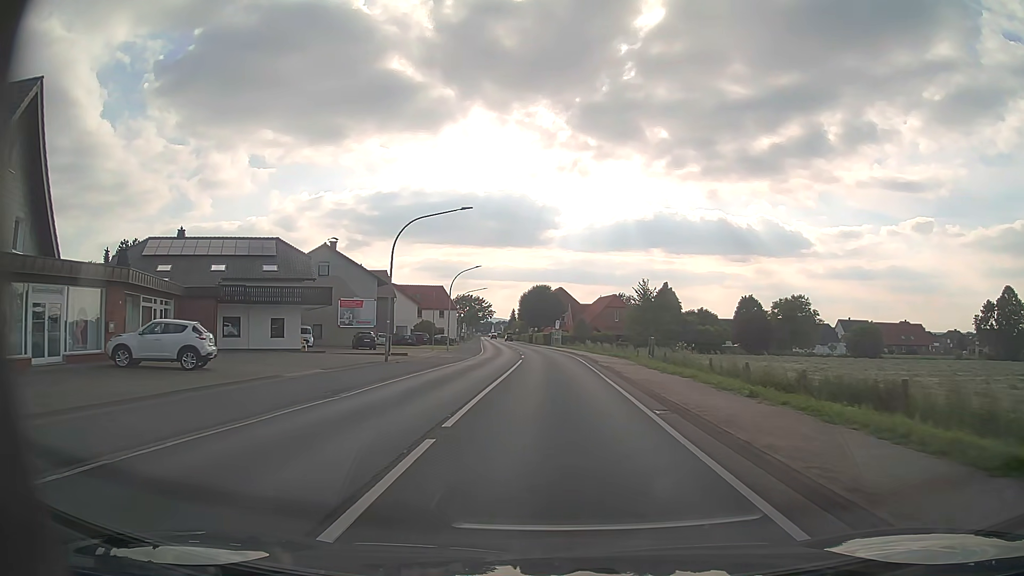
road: primary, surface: asphalt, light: Day
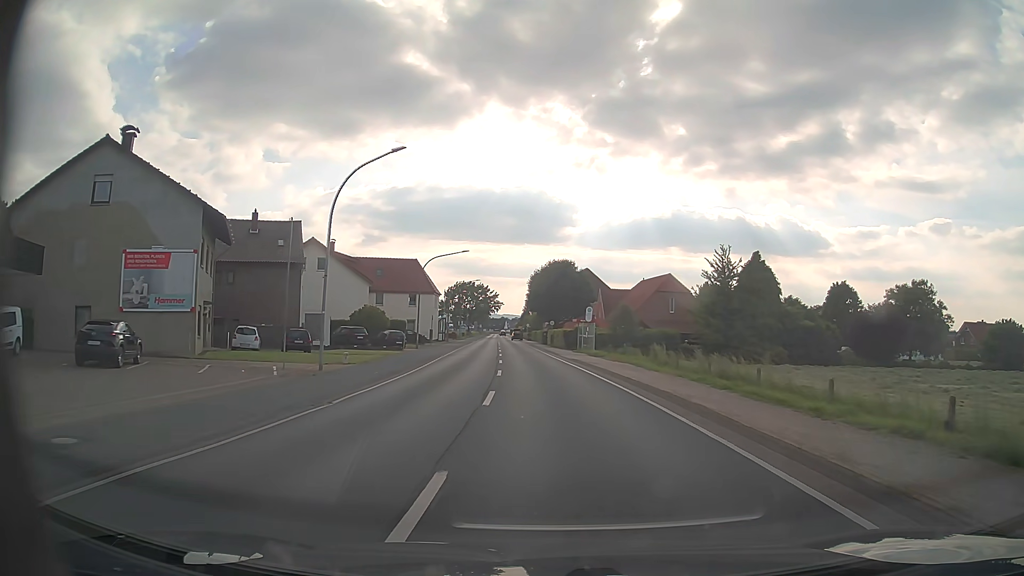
(-0.5, +39.0) m; -1°
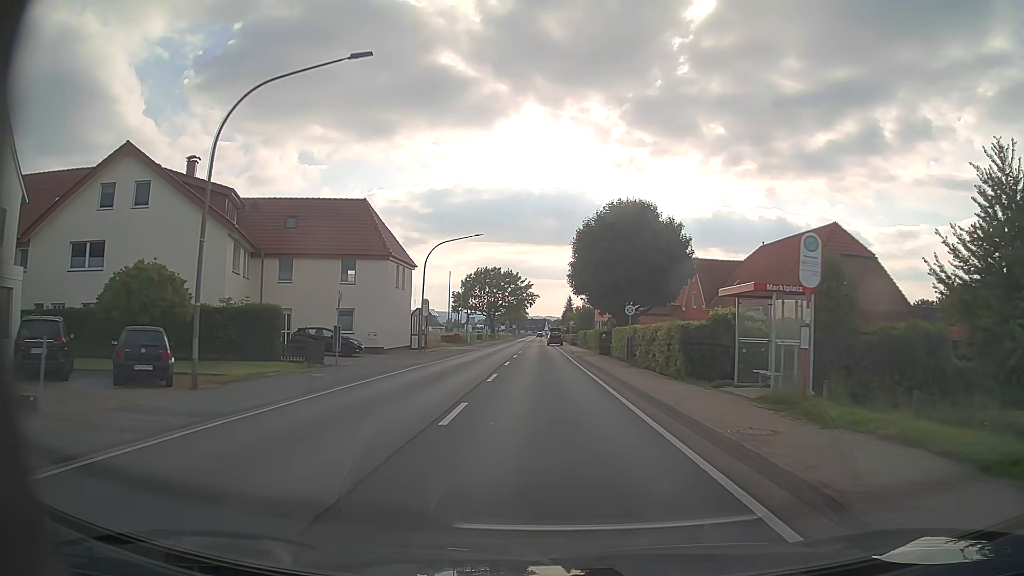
(-1.2, +39.5) m; -4°
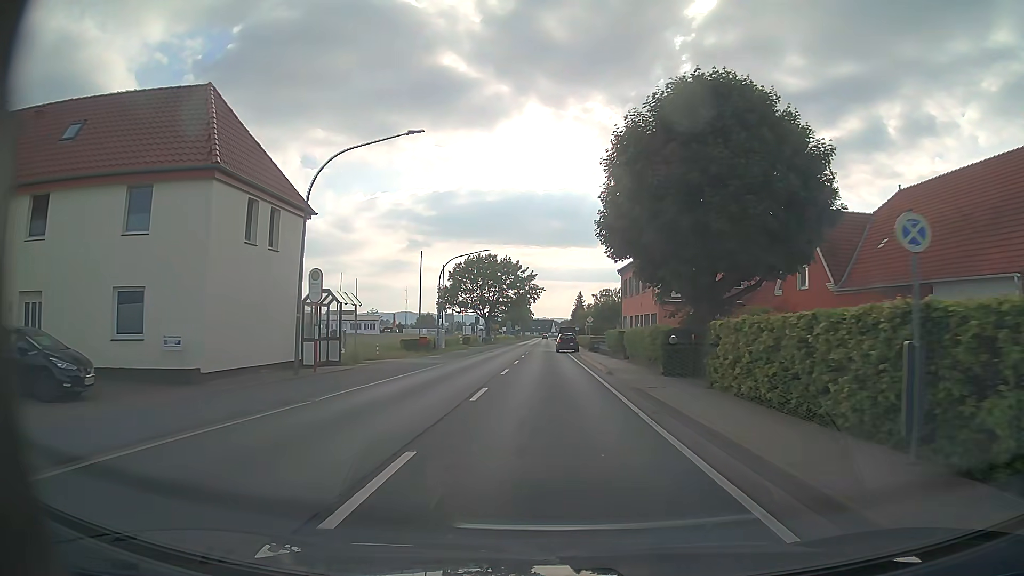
(-0.2, +23.7) m; 0°
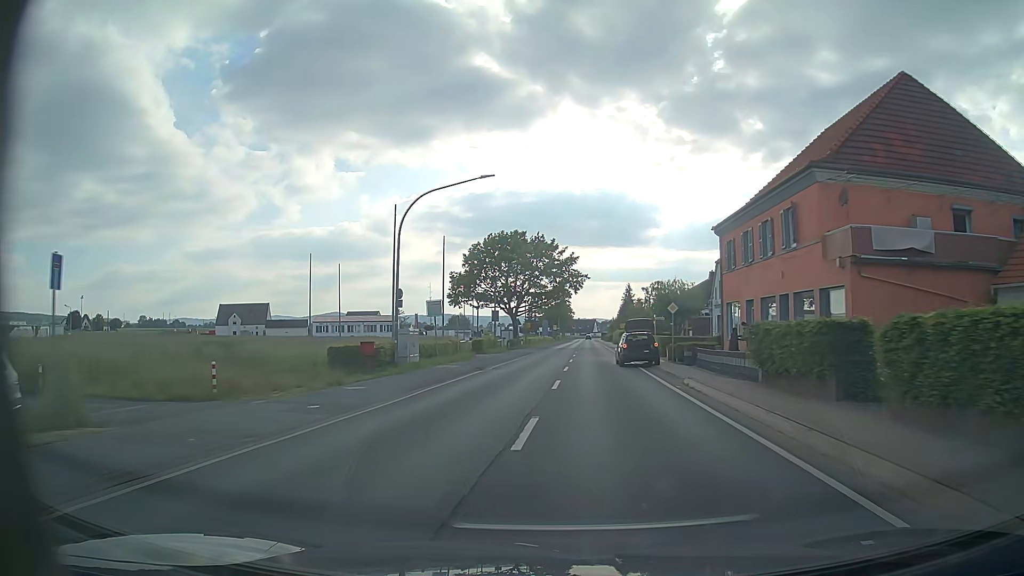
(-0.6, +23.9) m; -3°
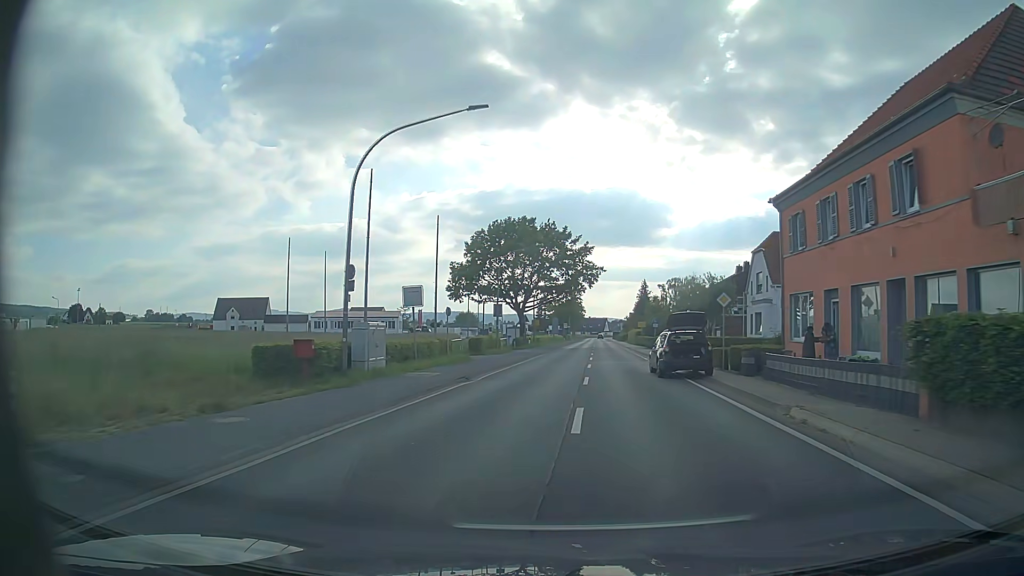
(-0.1, +8.1) m; -1°
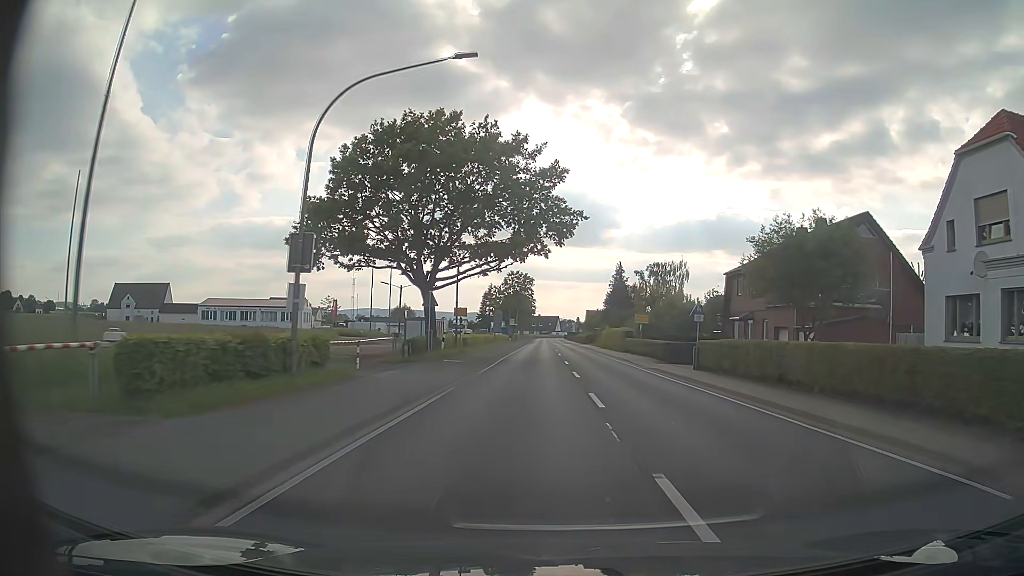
(+0.9, +33.3) m; +5°
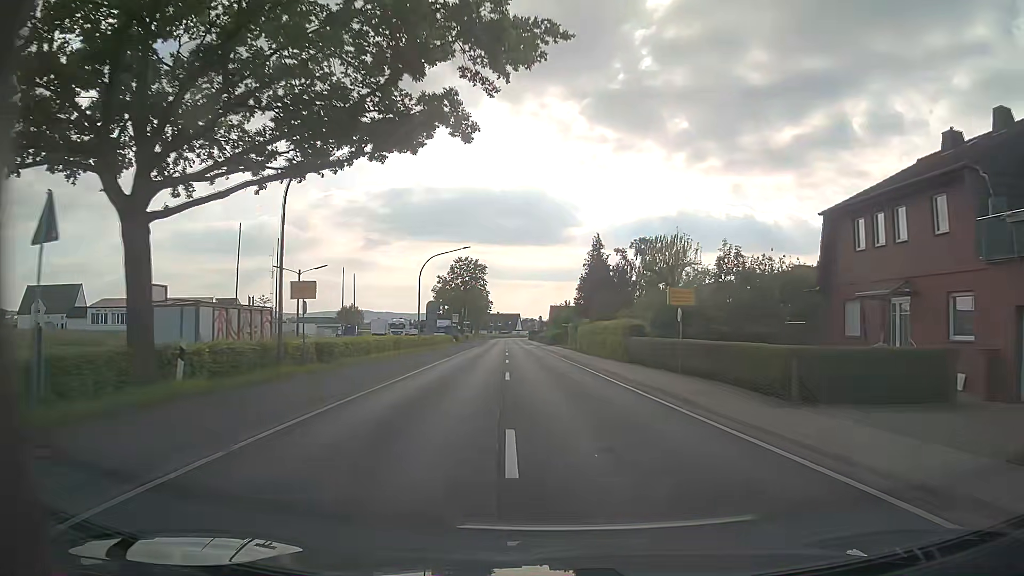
(+0.8, +24.9) m; +3°
(0, +10) (0, +20) (0, +30) (-1, +40) (-1, +50) (-2, +60) (-3, +70) (-4, +80) (-4, +90) (-5, +100) m
